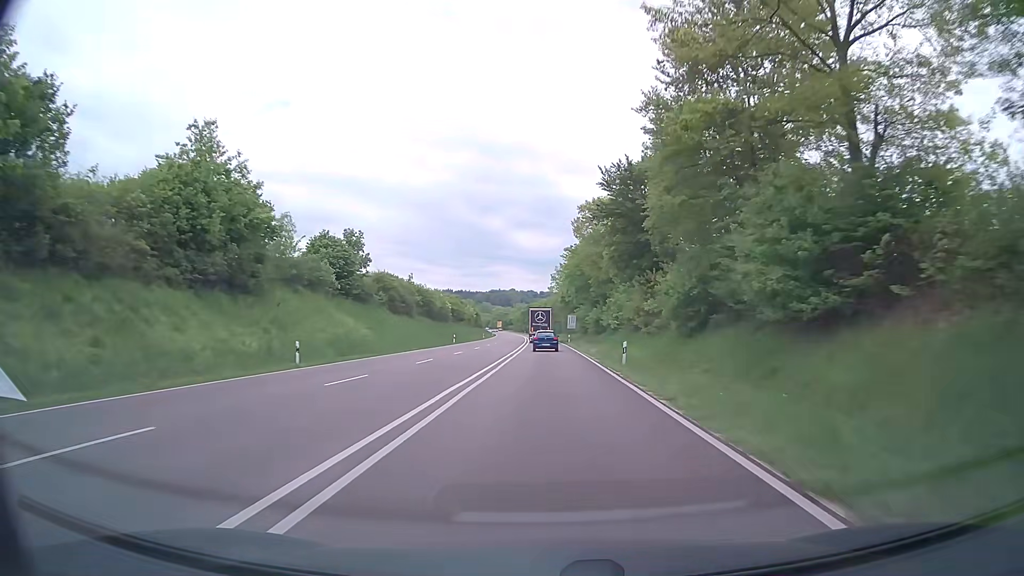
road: trunk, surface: asphalt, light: Day
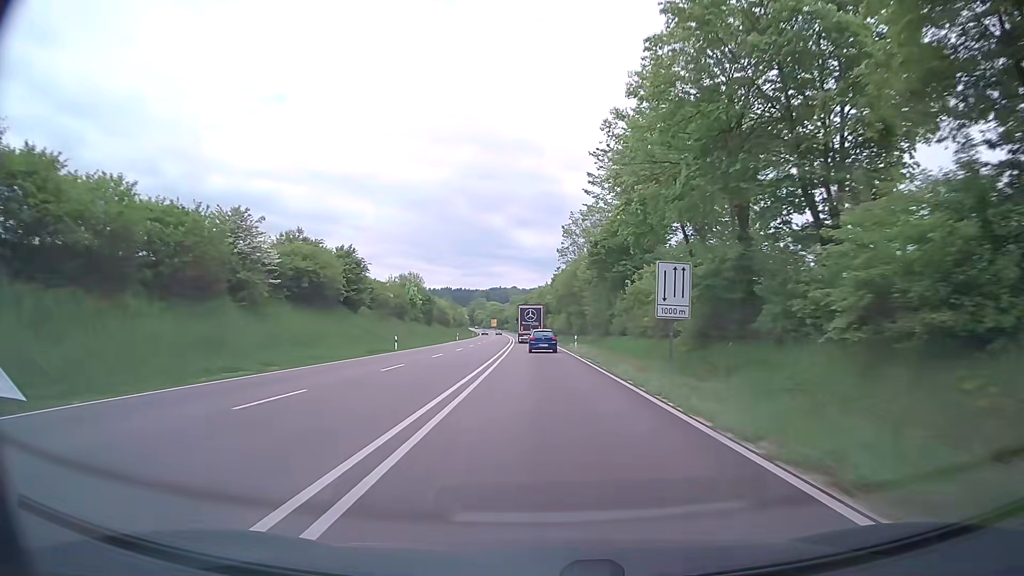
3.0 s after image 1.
(+0.2, +77.2) m; 0°
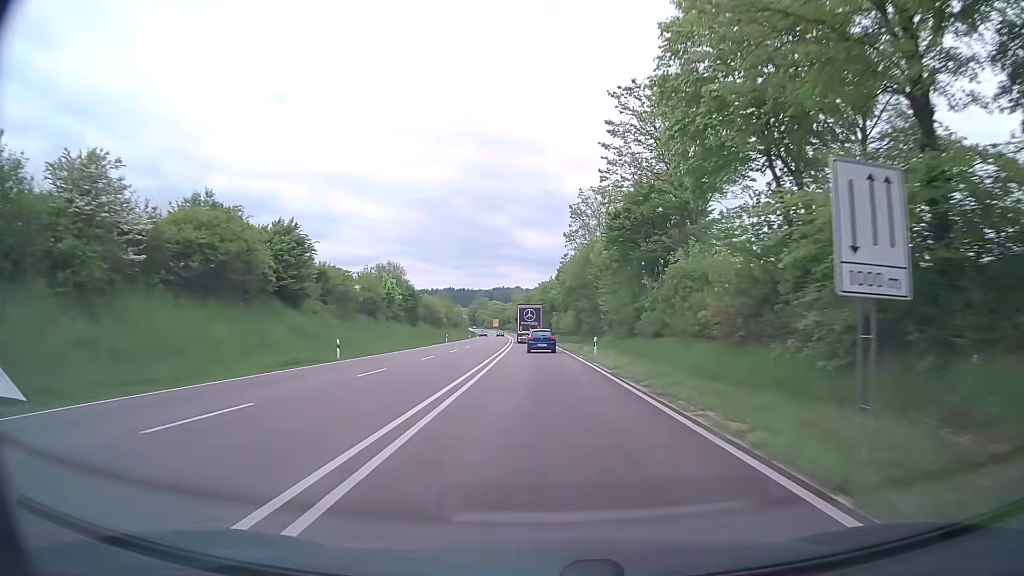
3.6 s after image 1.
(+0.1, +15.0) m; 0°
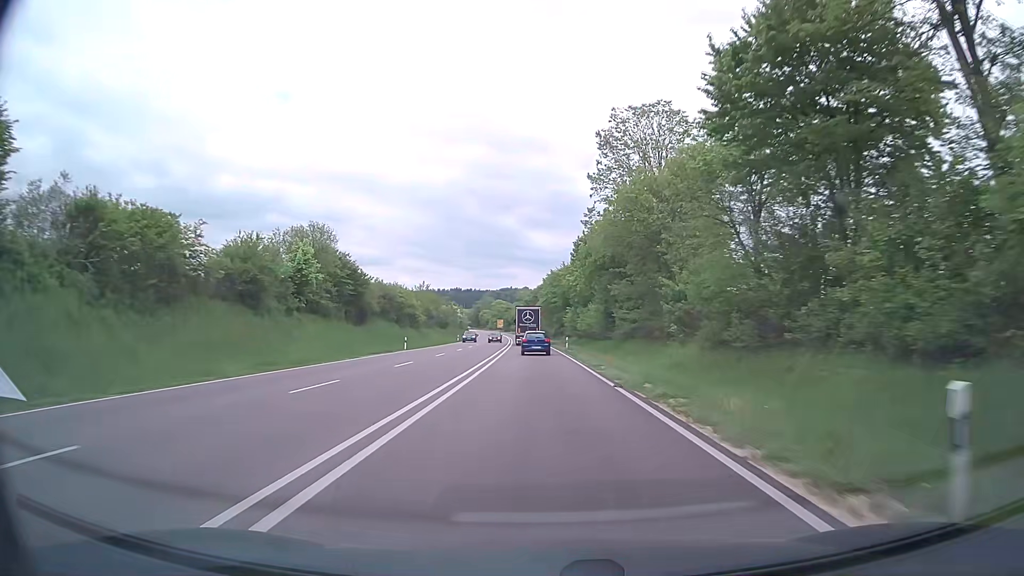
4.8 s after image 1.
(-0.1, +29.5) m; -1°
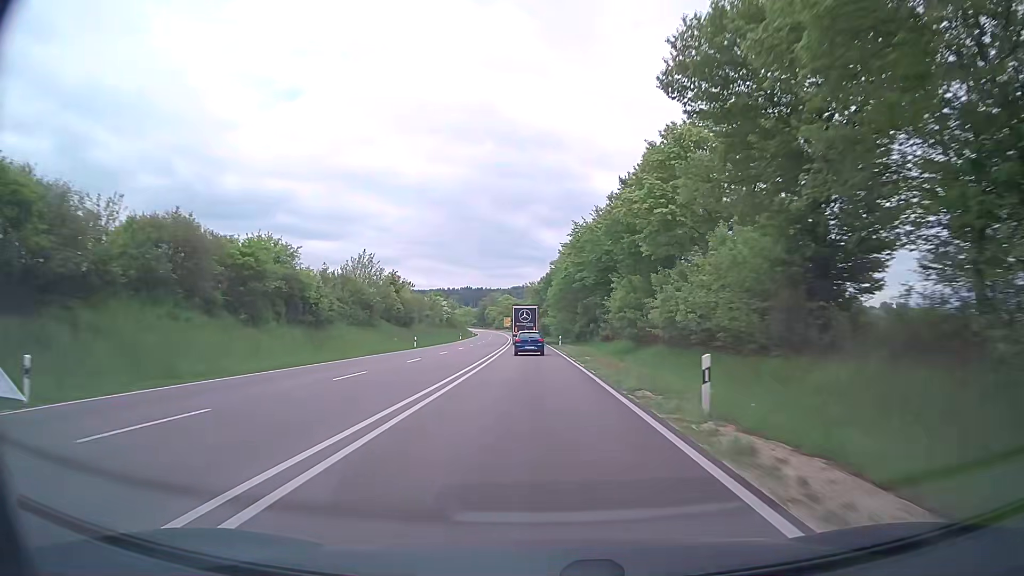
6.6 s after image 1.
(-0.2, +43.7) m; -1°
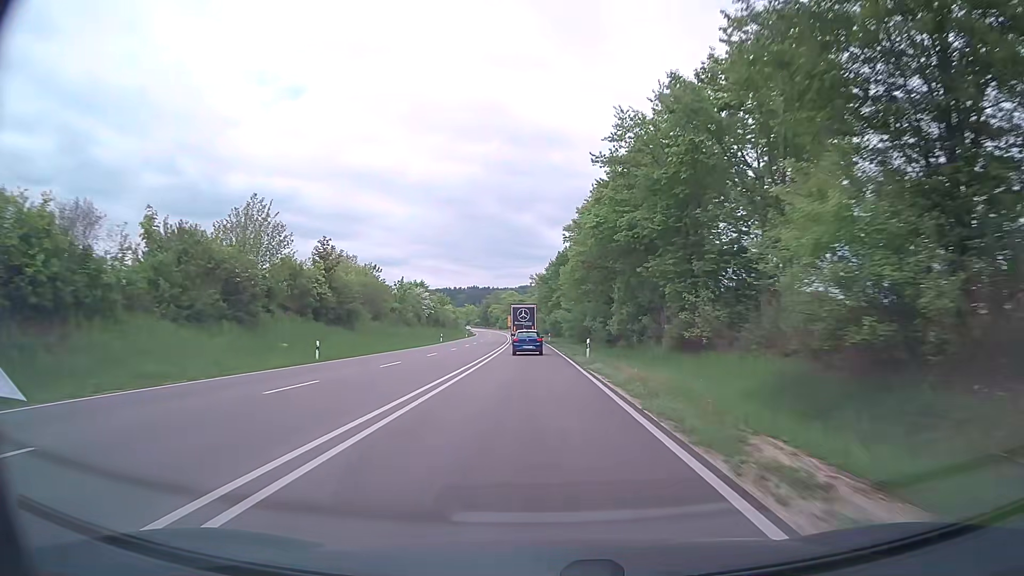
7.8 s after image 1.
(+0.1, +28.8) m; 0°
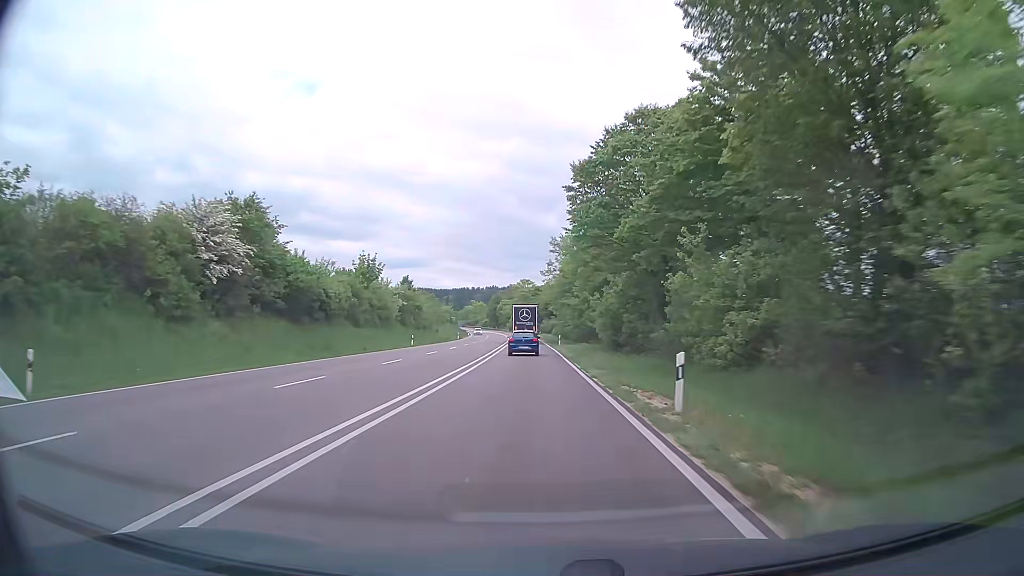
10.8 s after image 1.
(-1.0, +71.0) m; -2°
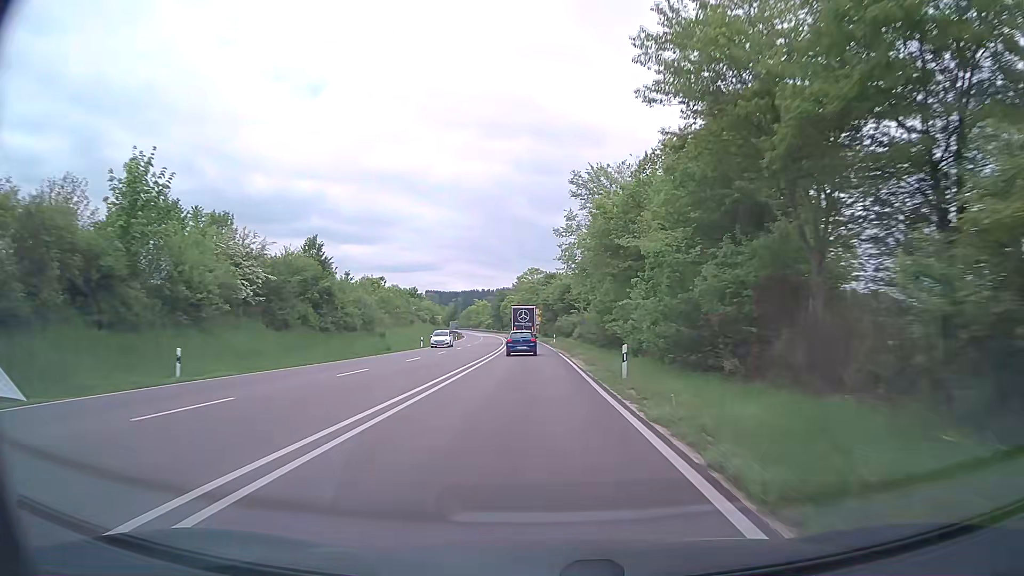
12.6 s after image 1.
(-0.3, +42.2) m; -1°
(0, +10) (0, +20) (0, +30) (0, +40) (0, +50) (0, +60) (-1, +70) (-1, +80) (-1, +90) (-2, +100) m
